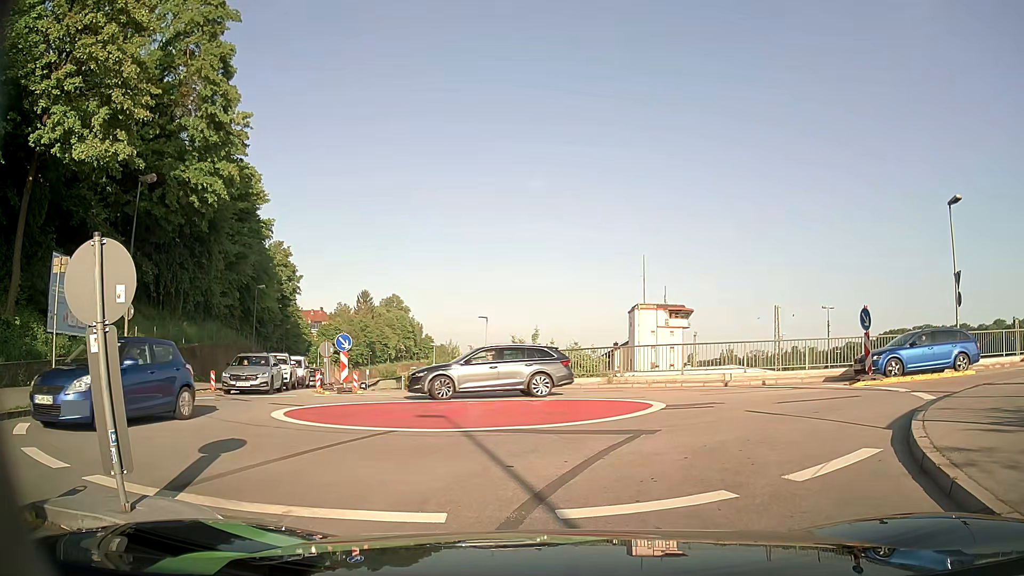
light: Day
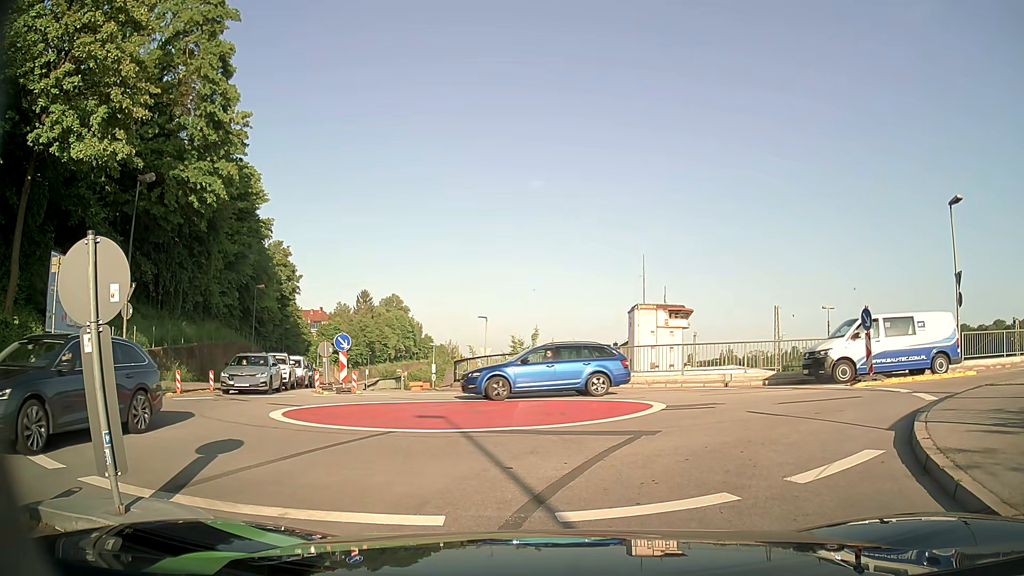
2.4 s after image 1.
(0.0, +0.2) m; 0°
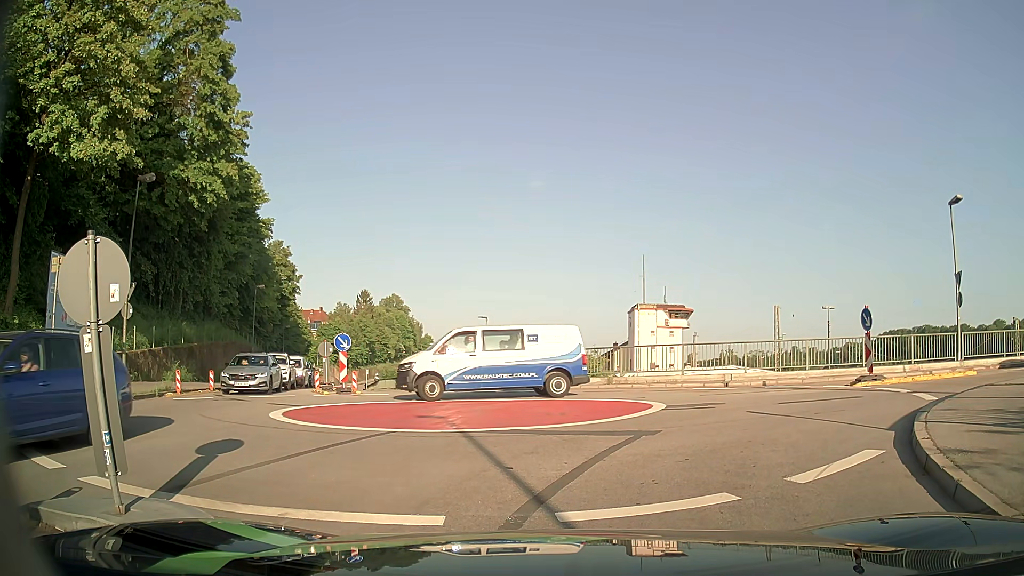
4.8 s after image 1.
(0.0, 0.0) m; 0°
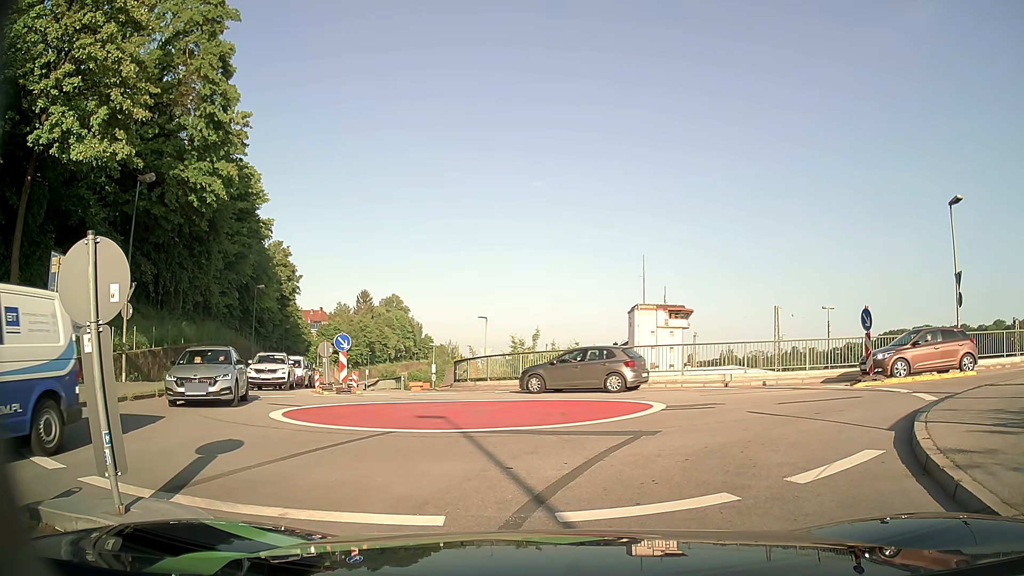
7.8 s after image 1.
(0.0, 0.0) m; 0°
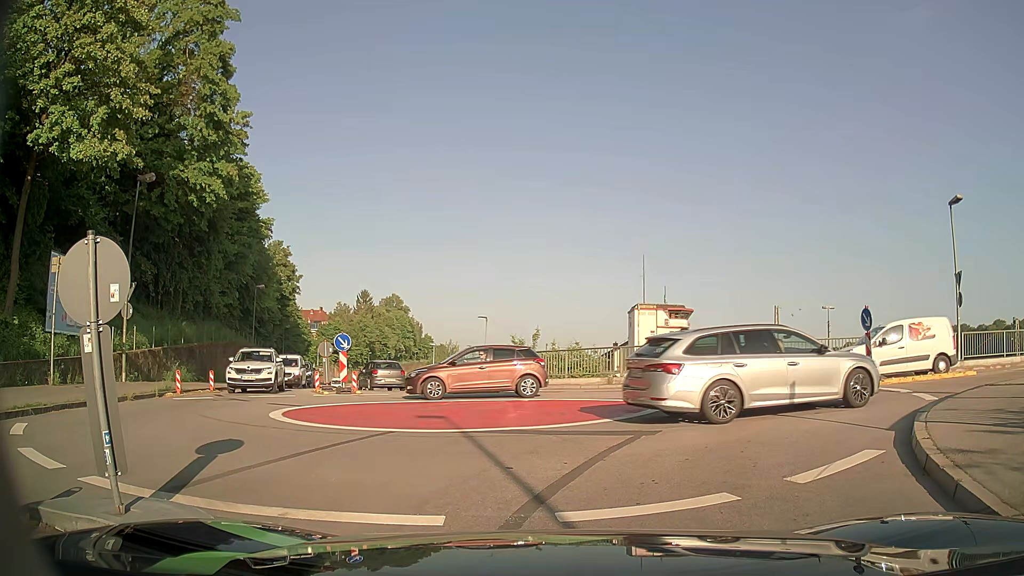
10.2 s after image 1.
(0.0, 0.0) m; 0°
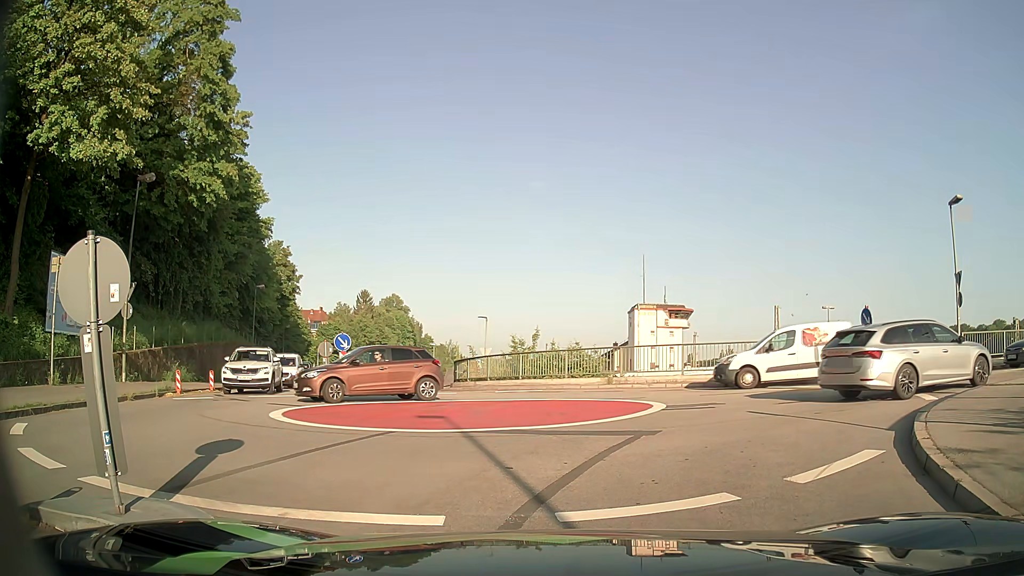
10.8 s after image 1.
(0.0, 0.0) m; 0°
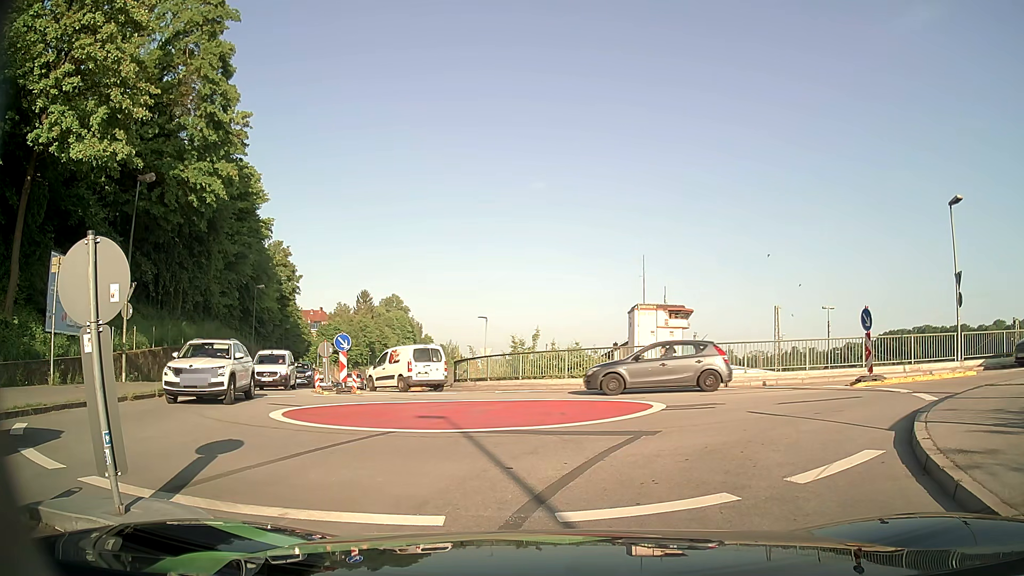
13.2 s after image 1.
(0.0, 0.0) m; 0°
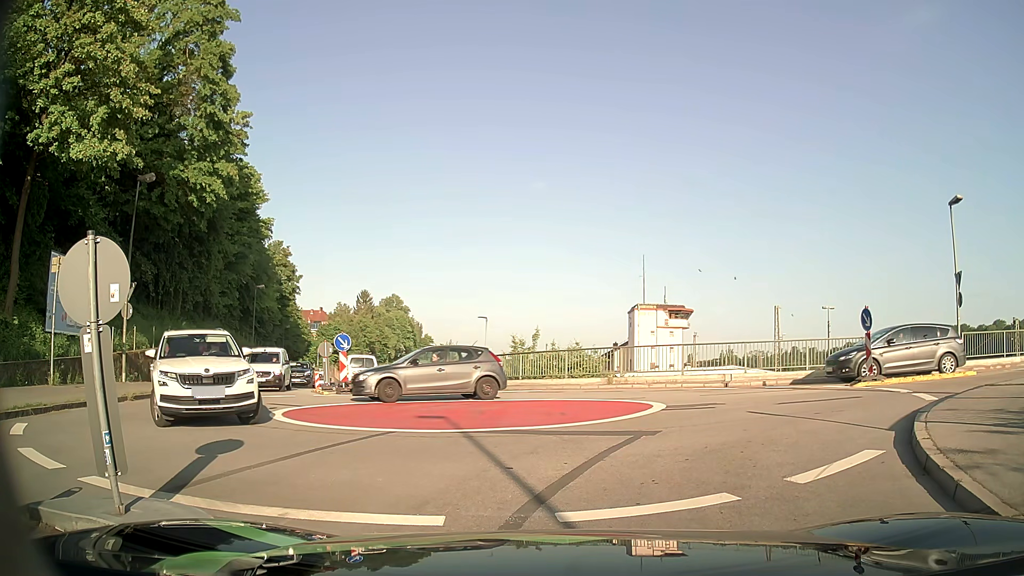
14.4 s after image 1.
(0.0, 0.0) m; 0°
